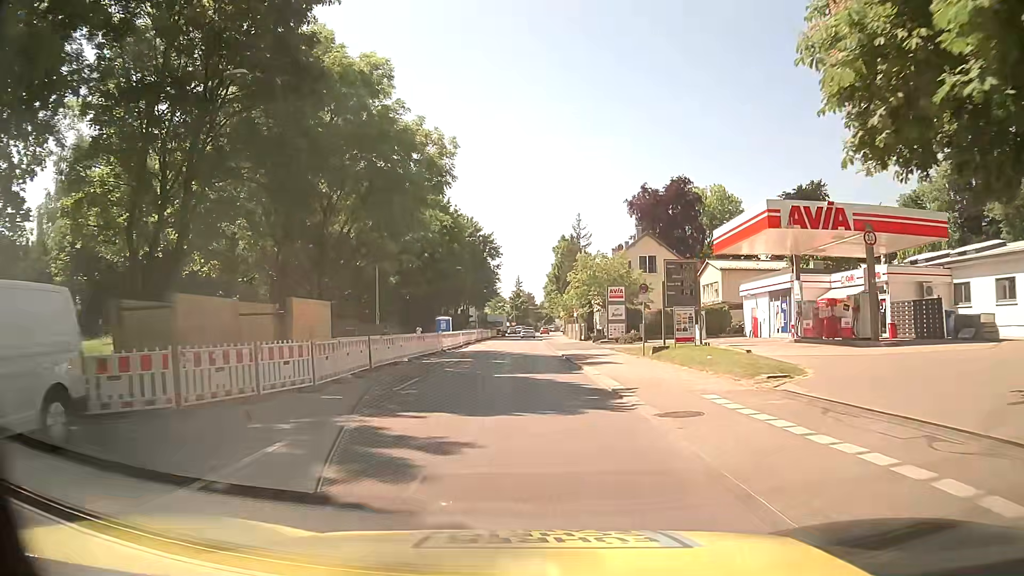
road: secondary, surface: asphalt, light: Day
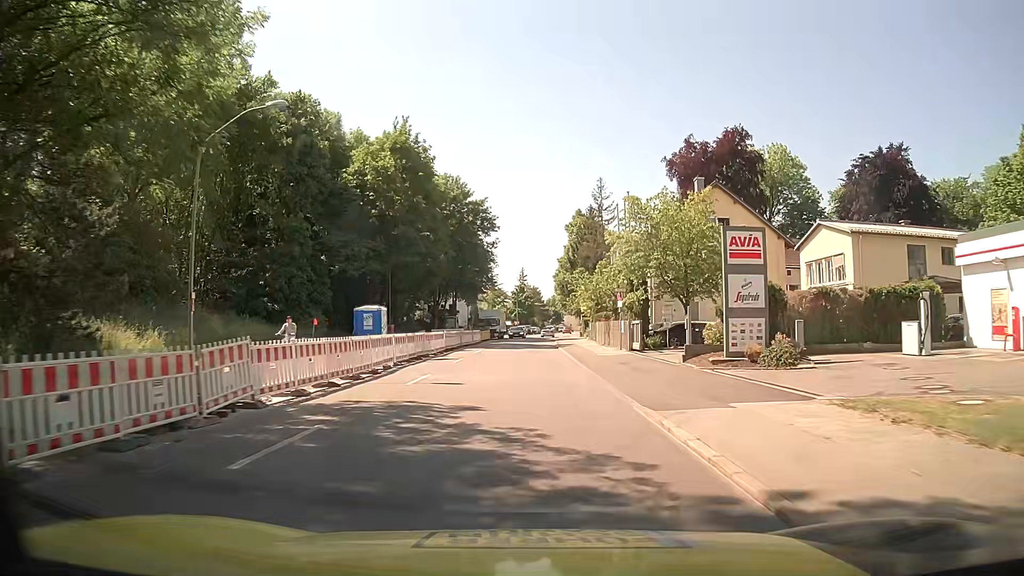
(-0.1, +28.2) m; -1°
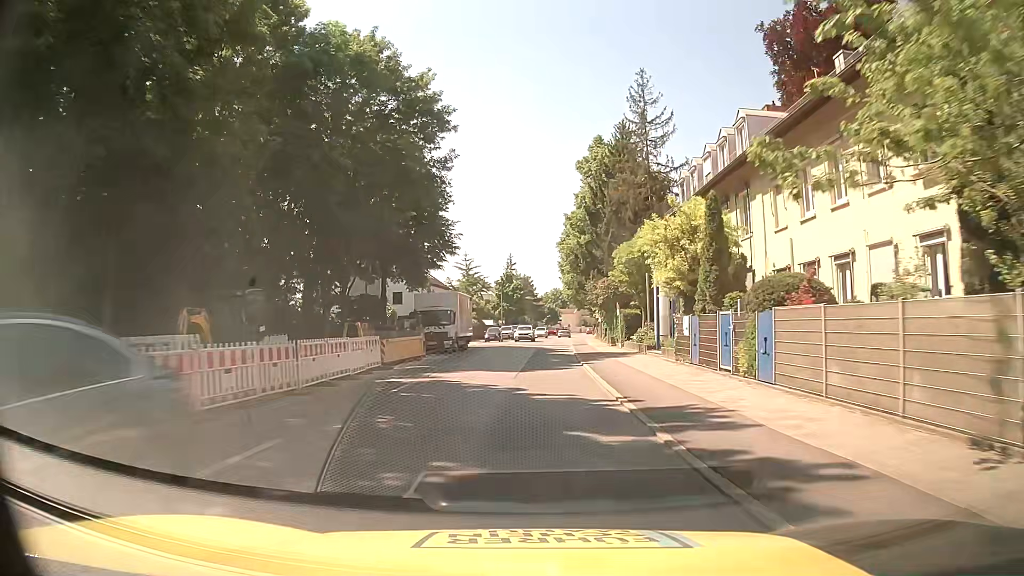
(+0.6, +39.4) m; +2°
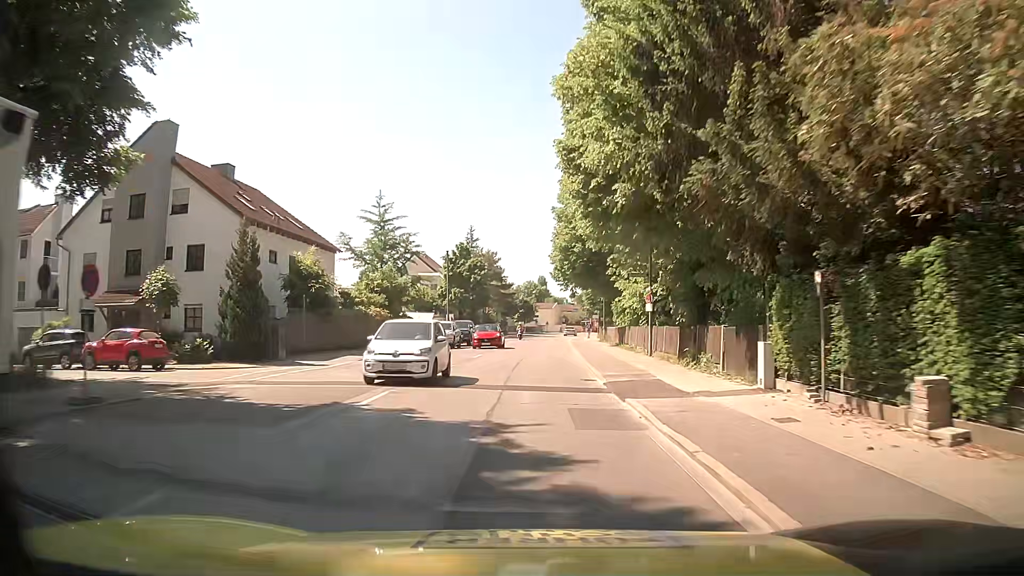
(+0.7, +39.7) m; +2°
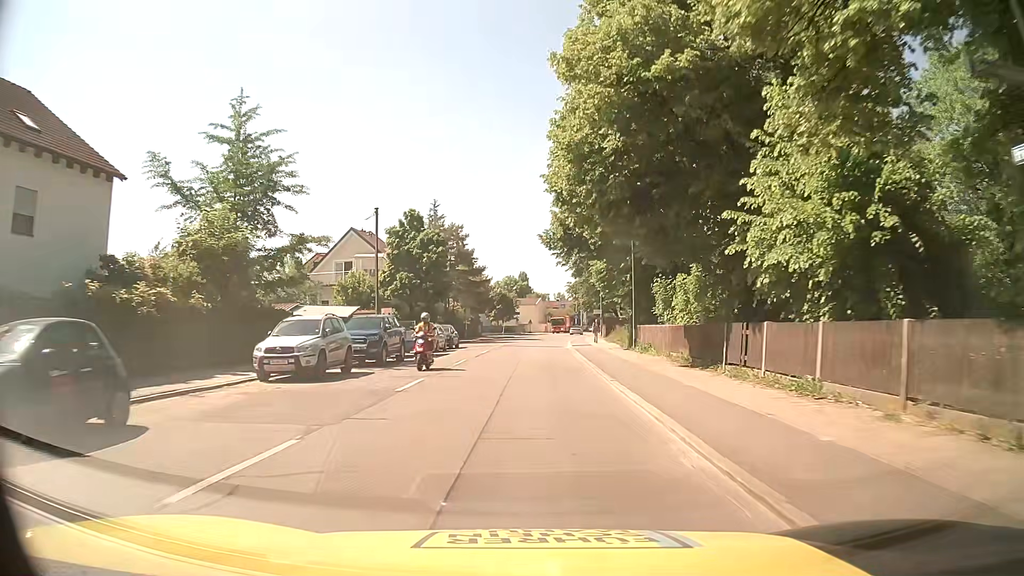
(+0.1, +24.2) m; +1°
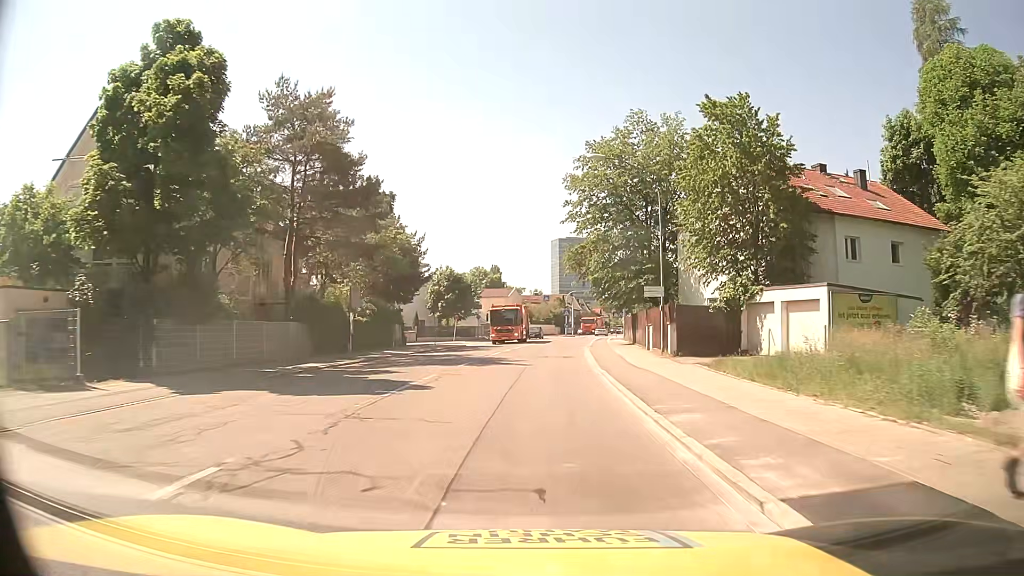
(+1.1, +40.2) m; +2°
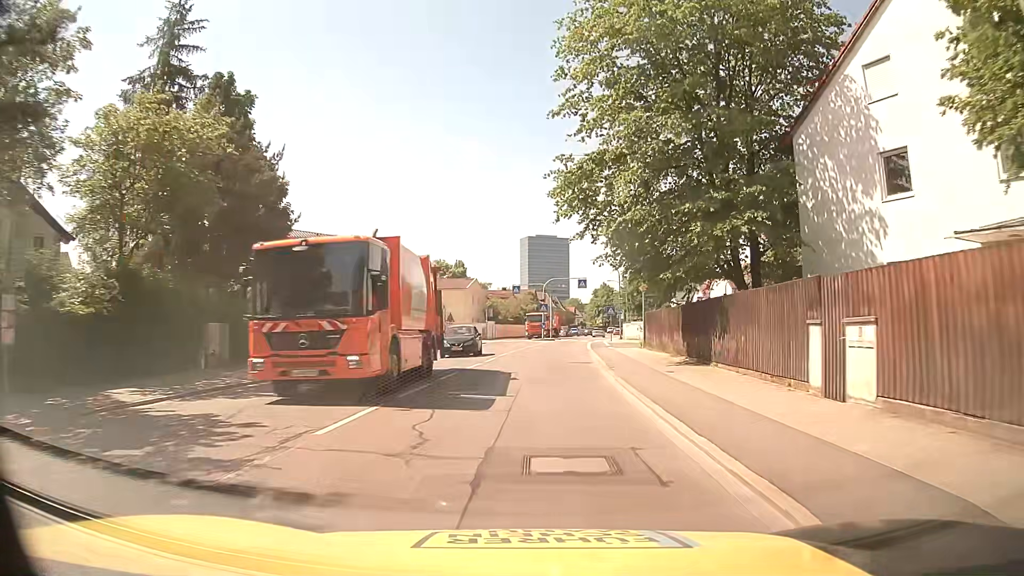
(+0.7, +23.3) m; +3°
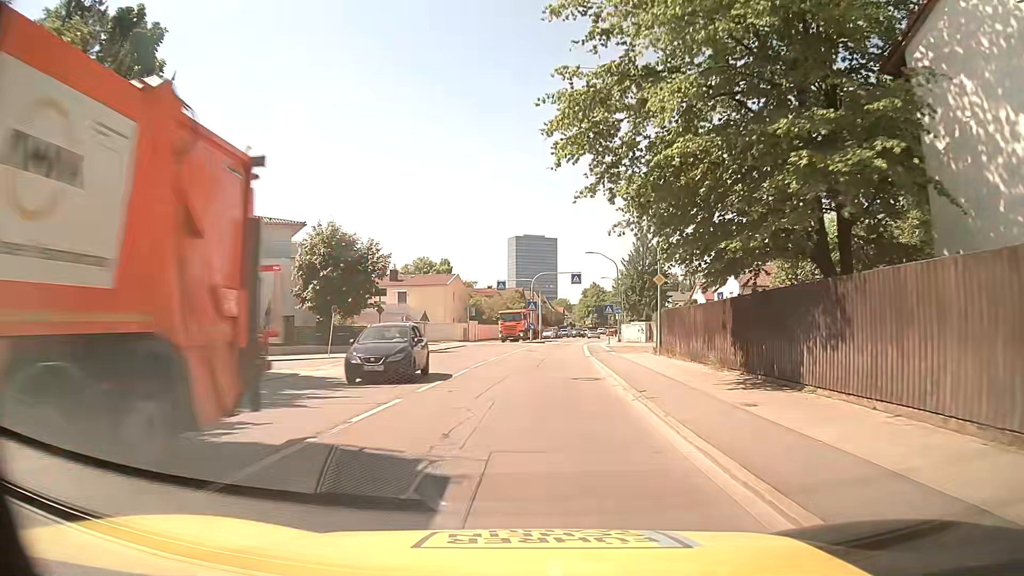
(+0.1, +7.8) m; +1°
(0, +10) (0, +20) (+1, +30) (+2, +40) (+3, +50) (+4, +60) (+5, +70) (+7, +80) (+8, +89) (+10, +99) m
